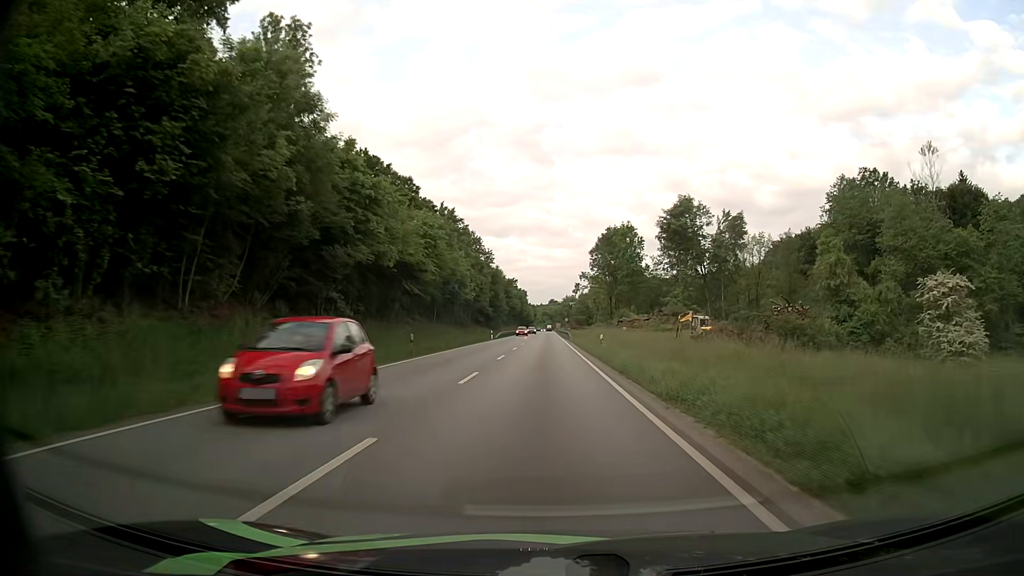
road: primary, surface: asphalt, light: Day
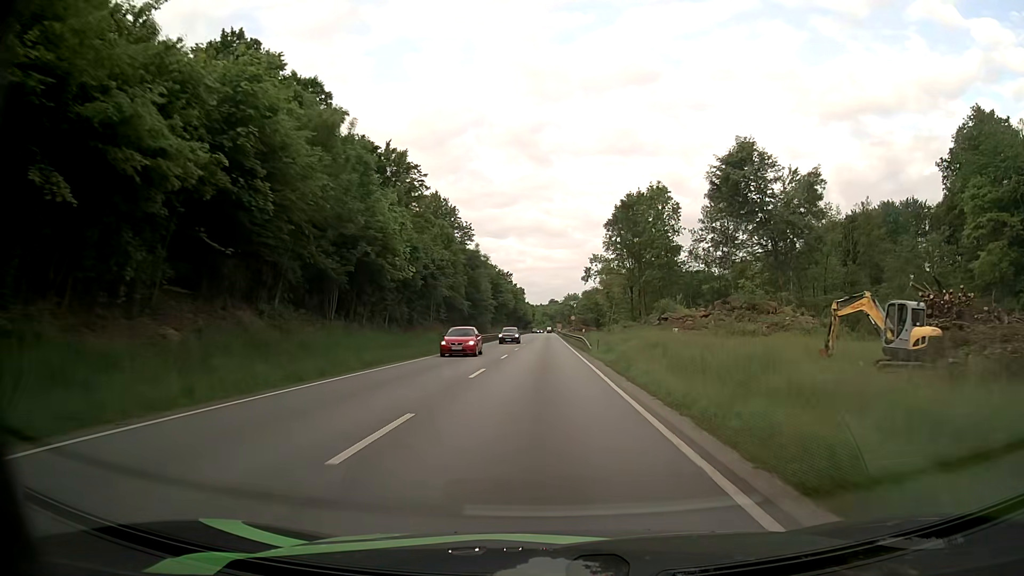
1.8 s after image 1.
(+0.1, +33.8) m; 0°
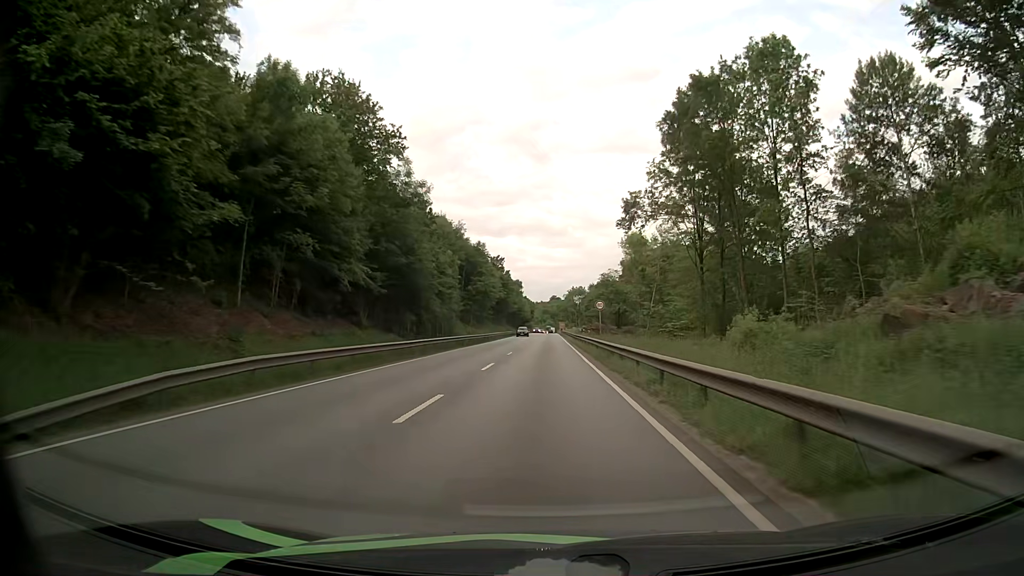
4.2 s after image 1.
(+0.2, +45.3) m; 0°
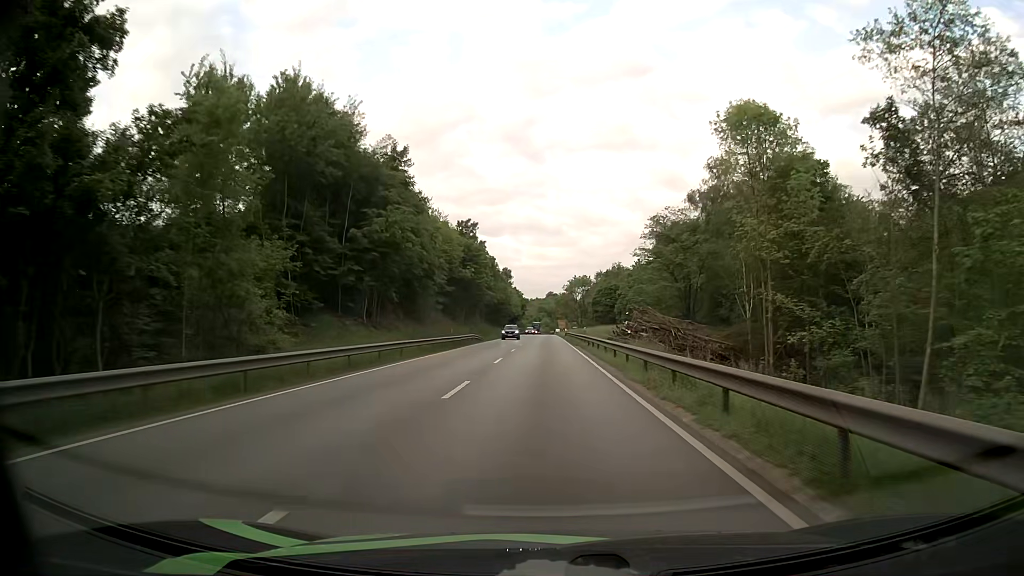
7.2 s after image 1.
(0.0, +57.2) m; 0°
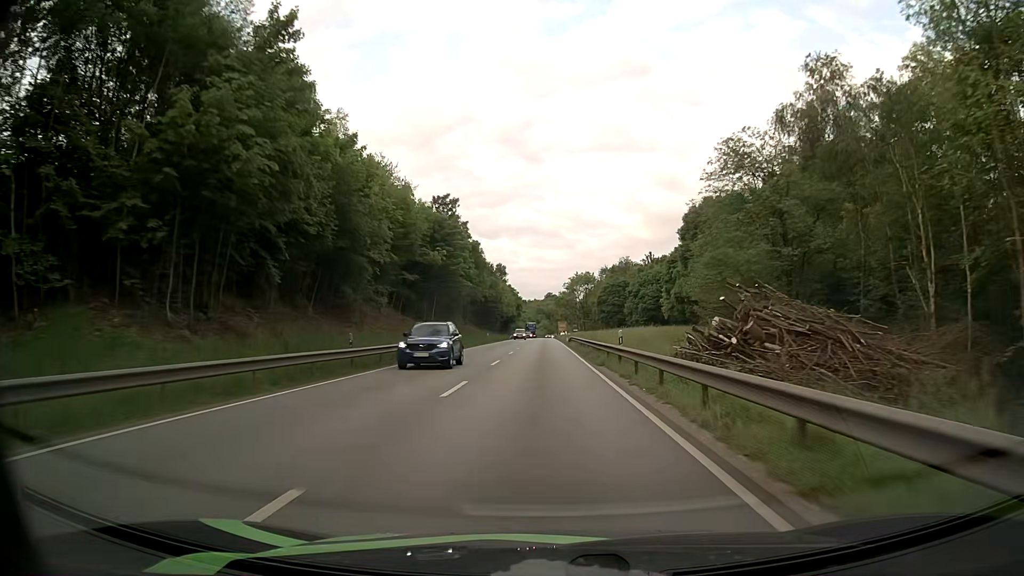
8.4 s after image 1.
(+0.1, +23.5) m; 0°
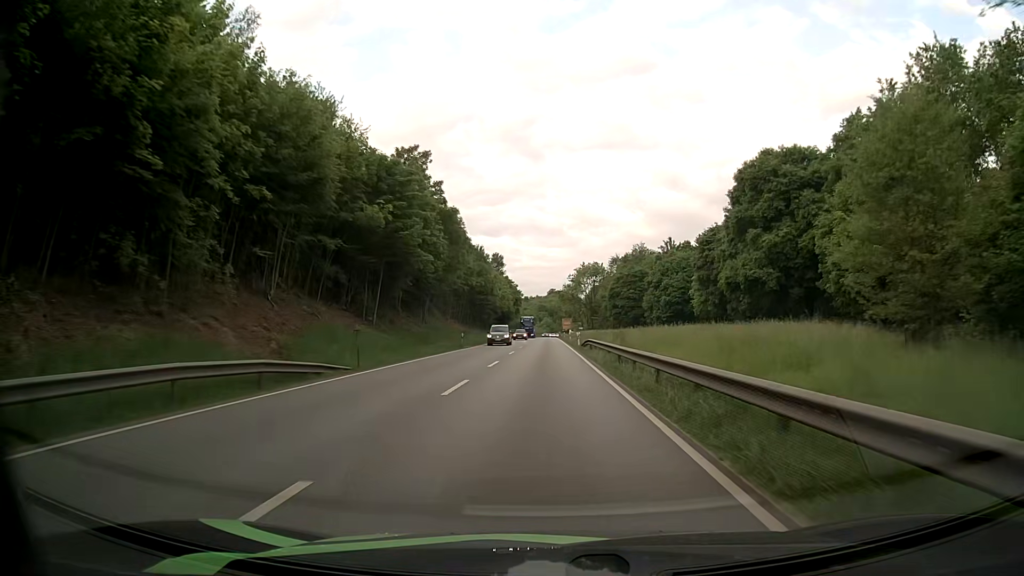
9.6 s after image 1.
(0.0, +23.9) m; 0°
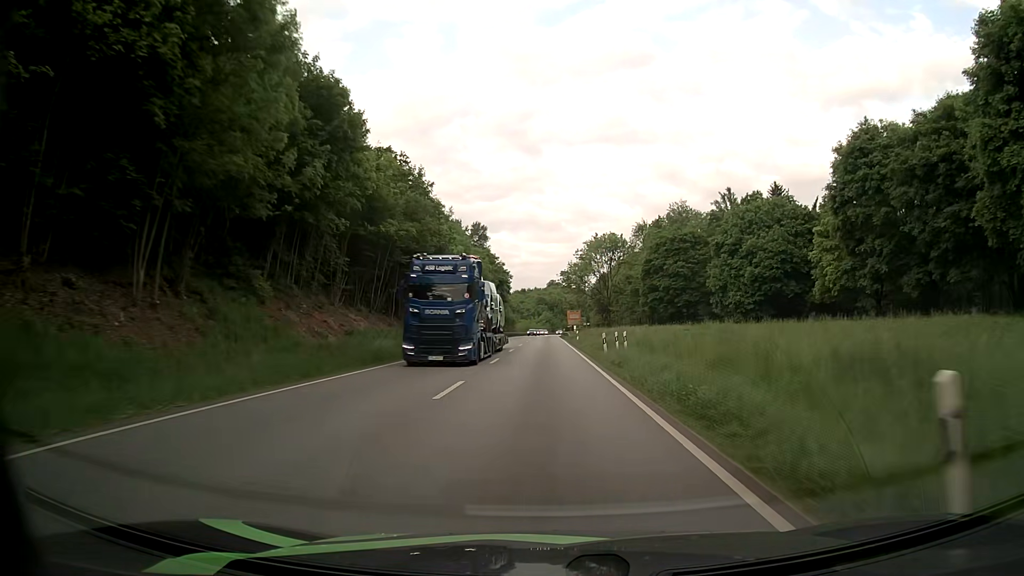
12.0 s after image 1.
(-0.1, +48.0) m; 0°
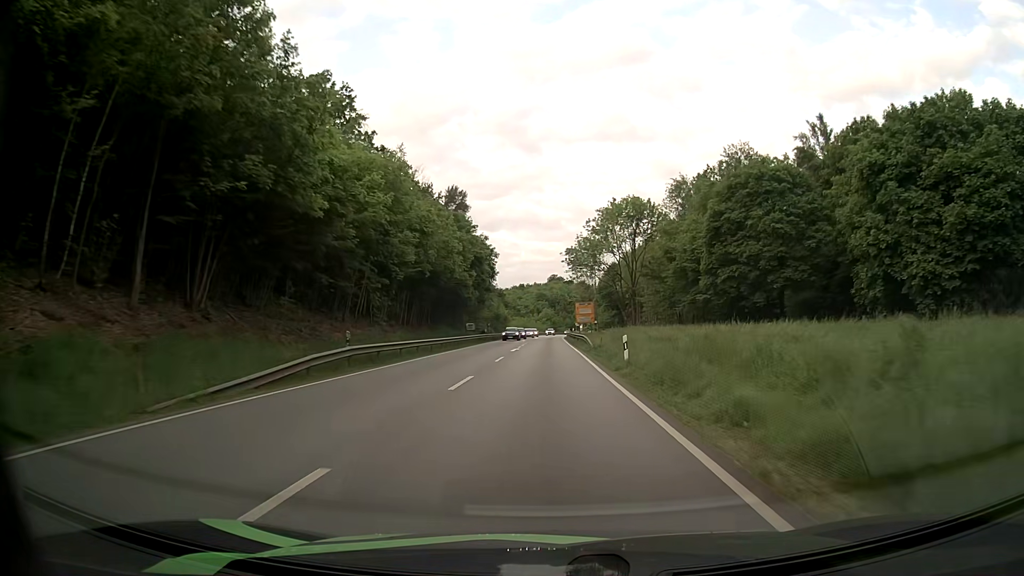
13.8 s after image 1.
(+0.1, +34.6) m; 0°
(0, +10) (0, +20) (0, +30) (0, +40) (0, +50) (0, +60) (0, +70) (0, +80) (0, +90) (0, +100) m
